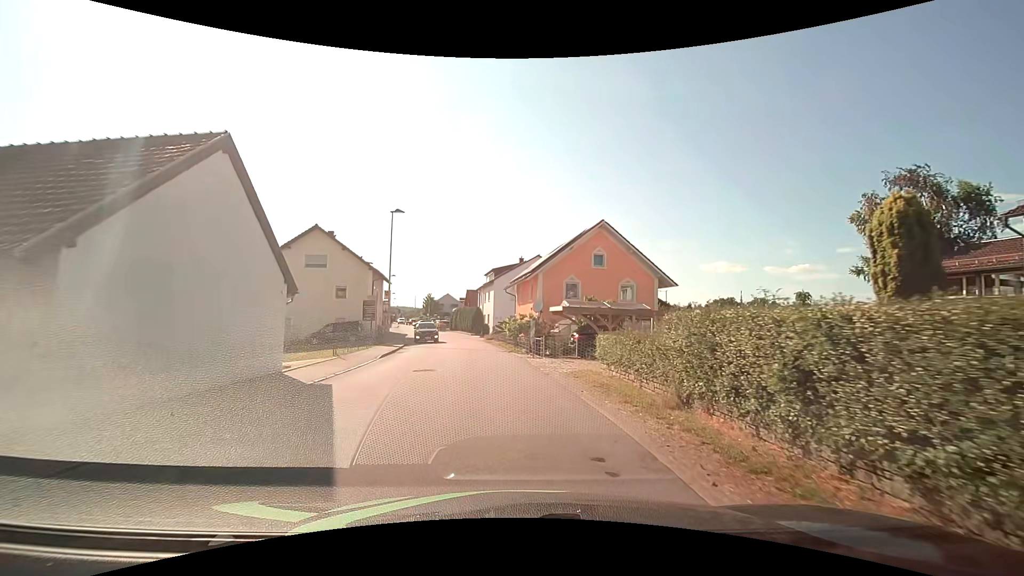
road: unclassified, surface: asphalt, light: Day
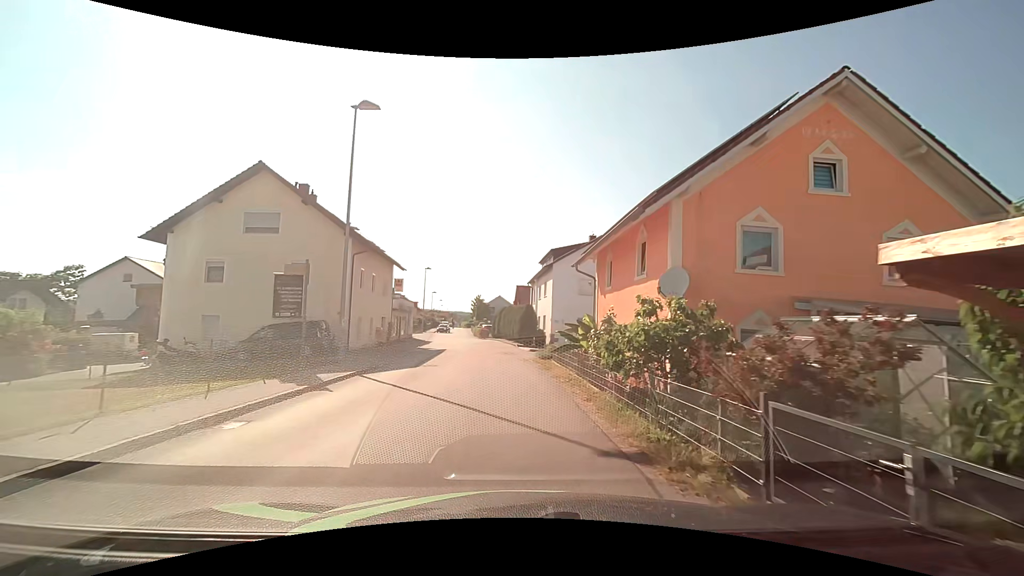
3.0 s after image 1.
(-0.7, +19.6) m; -6°
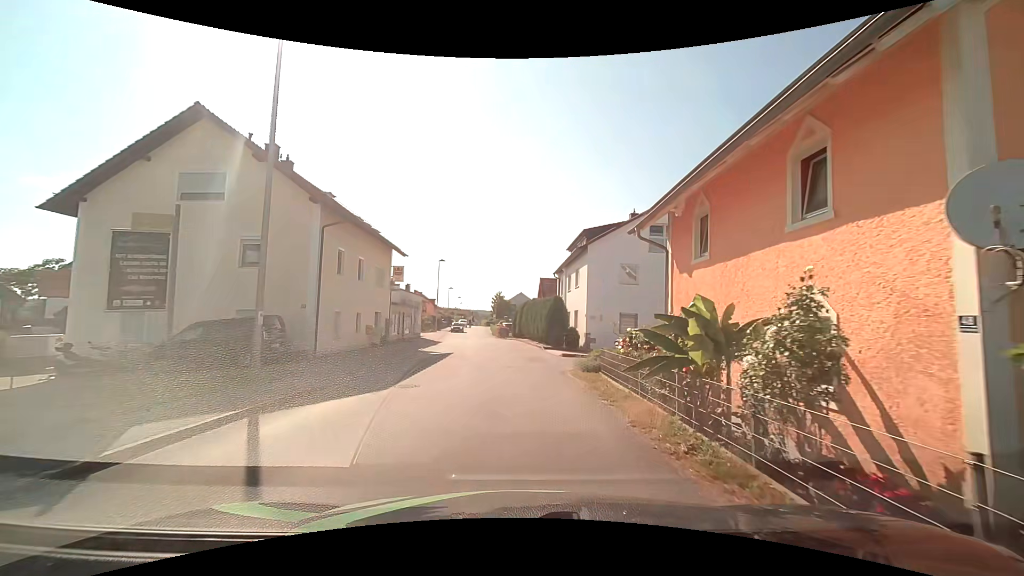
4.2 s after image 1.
(-0.1, +7.7) m; -2°
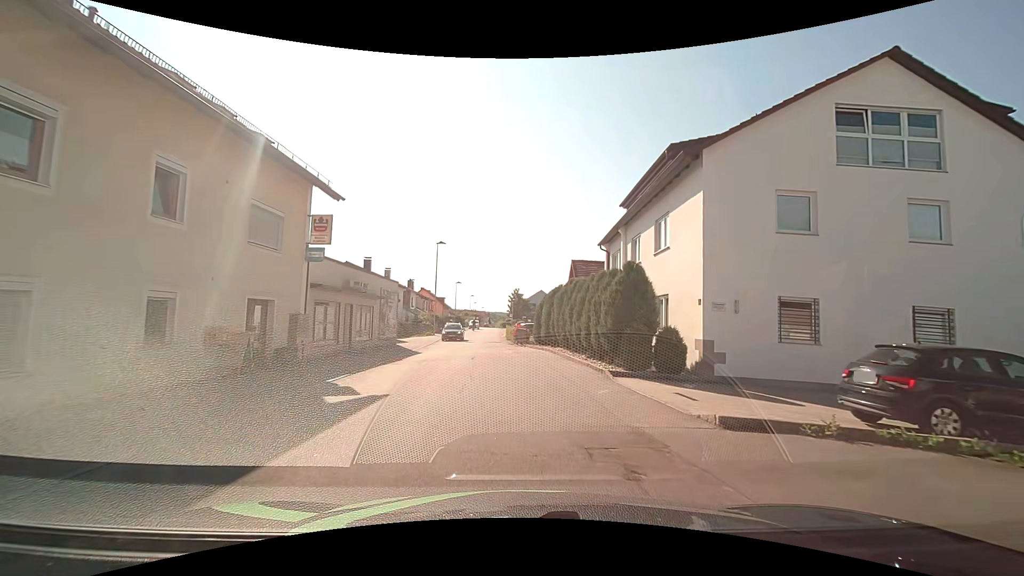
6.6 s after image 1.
(-0.4, +16.4) m; -3°
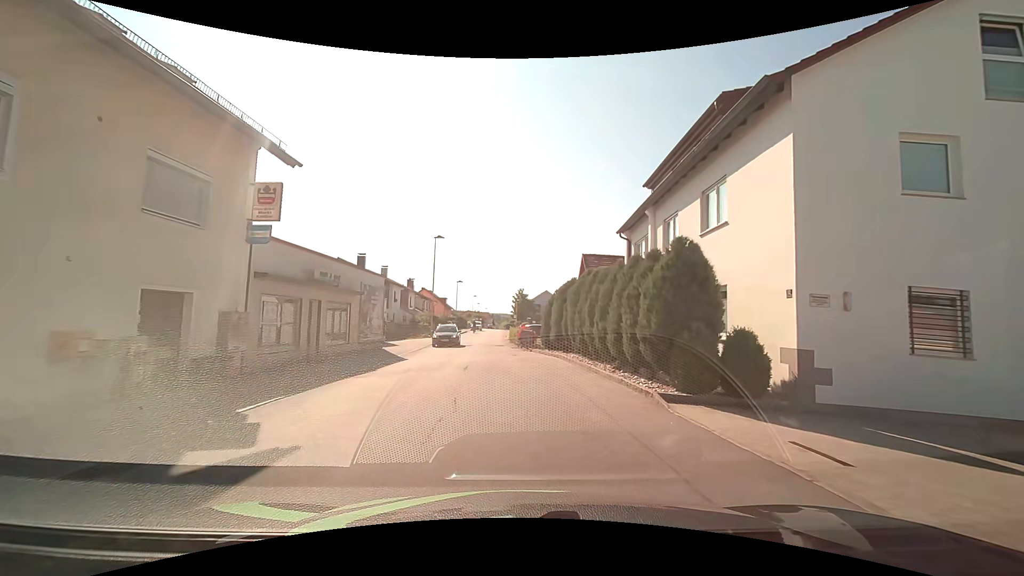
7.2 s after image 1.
(0.0, +4.3) m; 0°
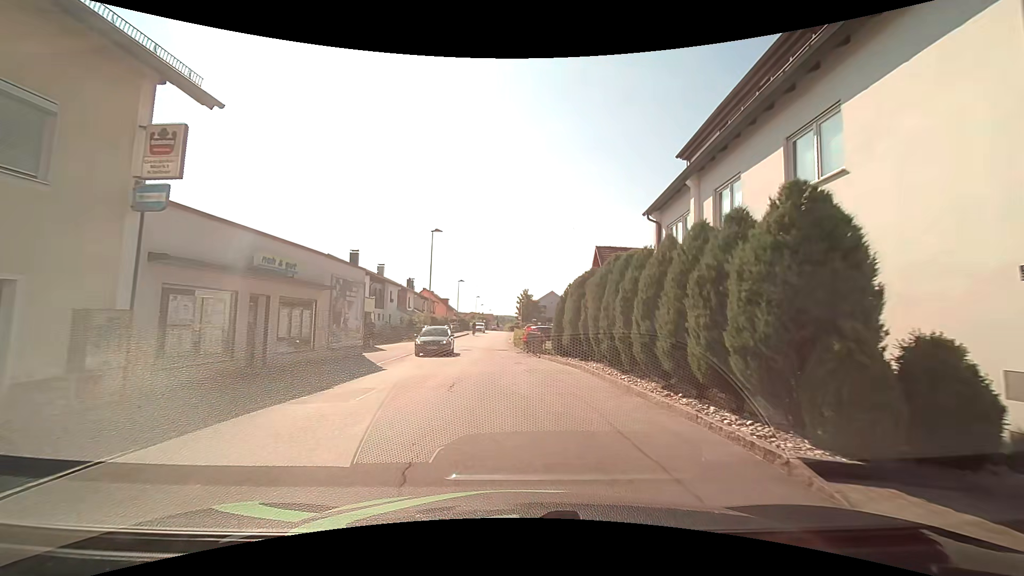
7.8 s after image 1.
(0.0, +4.3) m; -1°
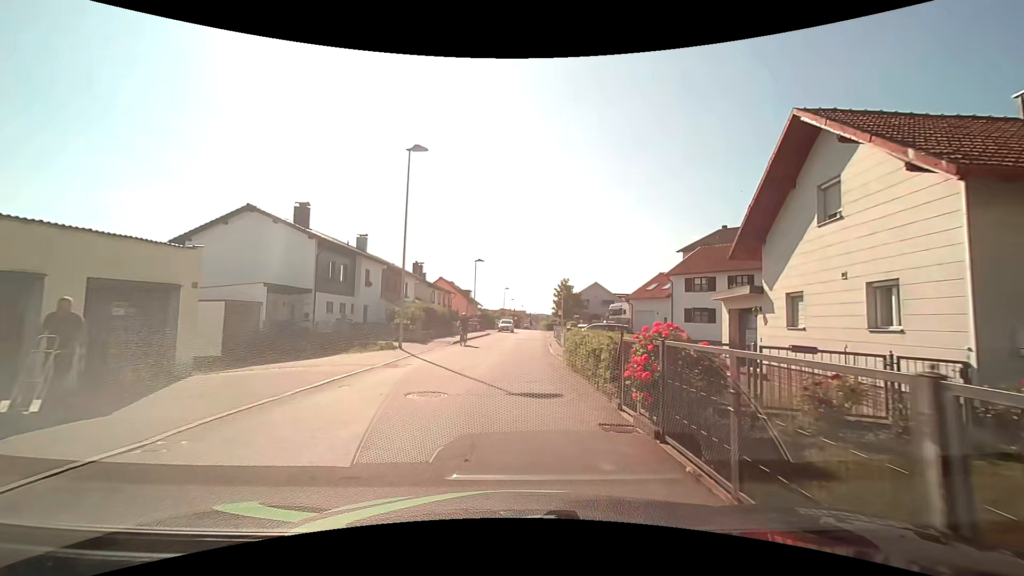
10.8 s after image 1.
(-0.5, +21.0) m; -4°
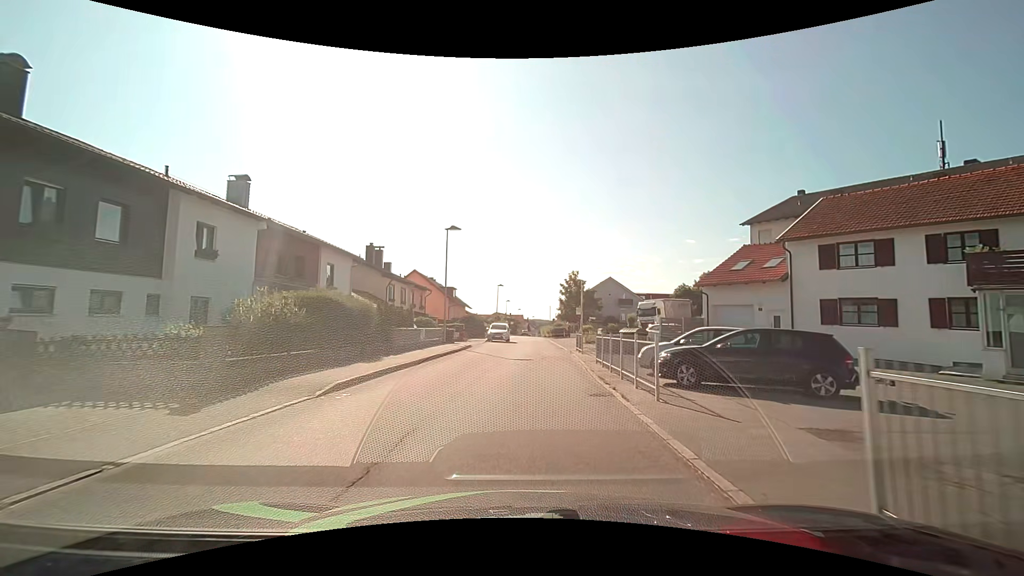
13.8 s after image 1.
(-0.2, +20.2) m; 0°
(0, +10) (0, +20) (+1, +30) (+2, +40) (+2, +50) (+2, +60) (+2, +70) (+2, +80) (+3, +90) (+3, +100) m
